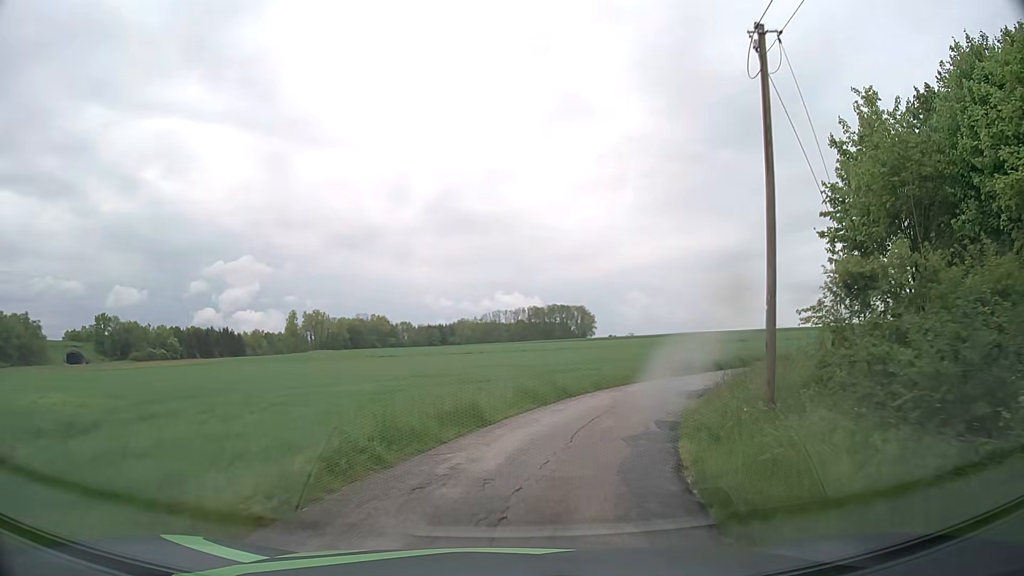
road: unclassified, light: Day
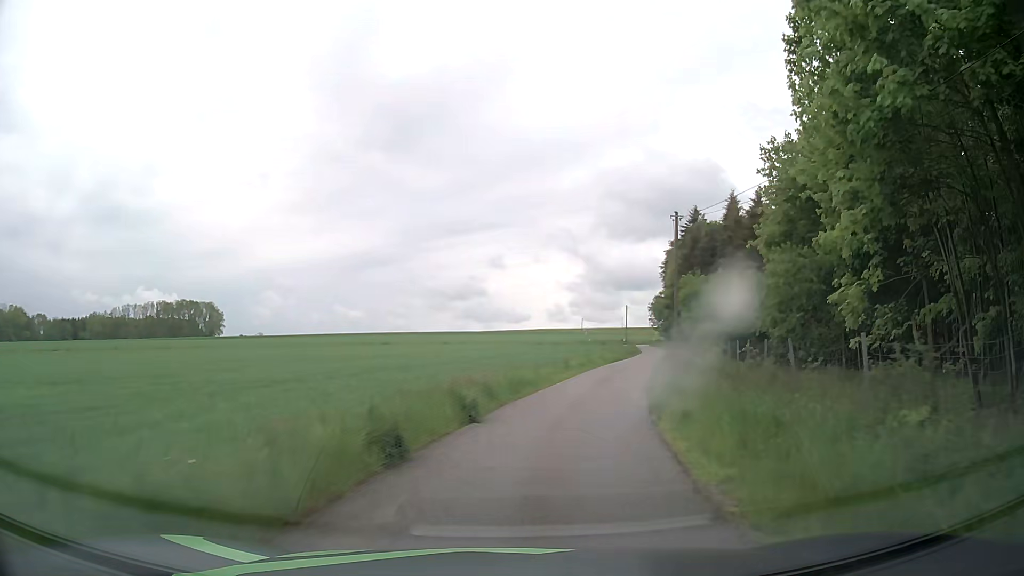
(+7.4, +27.0) m; +31°
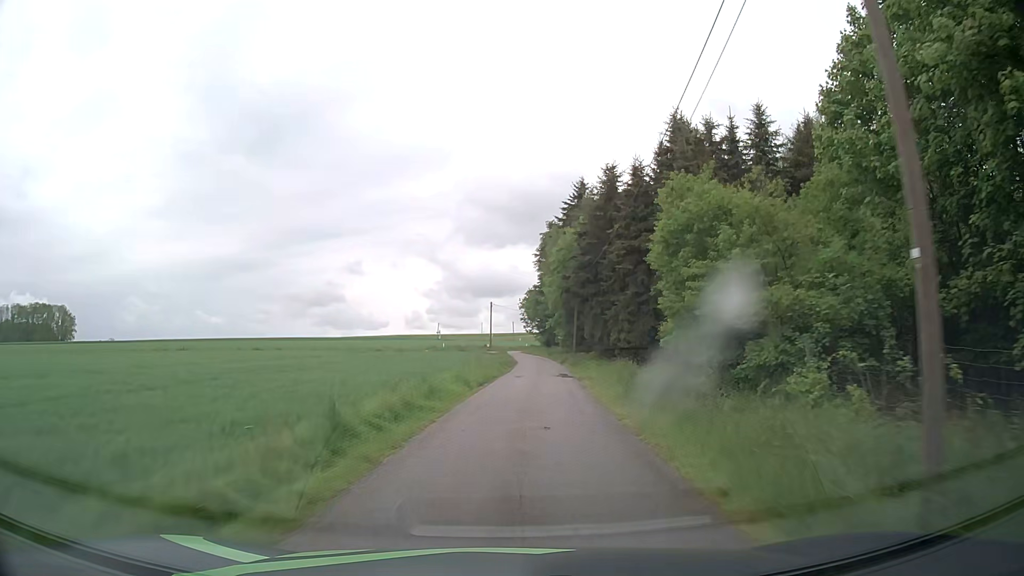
(+3.2, +23.4) m; +12°
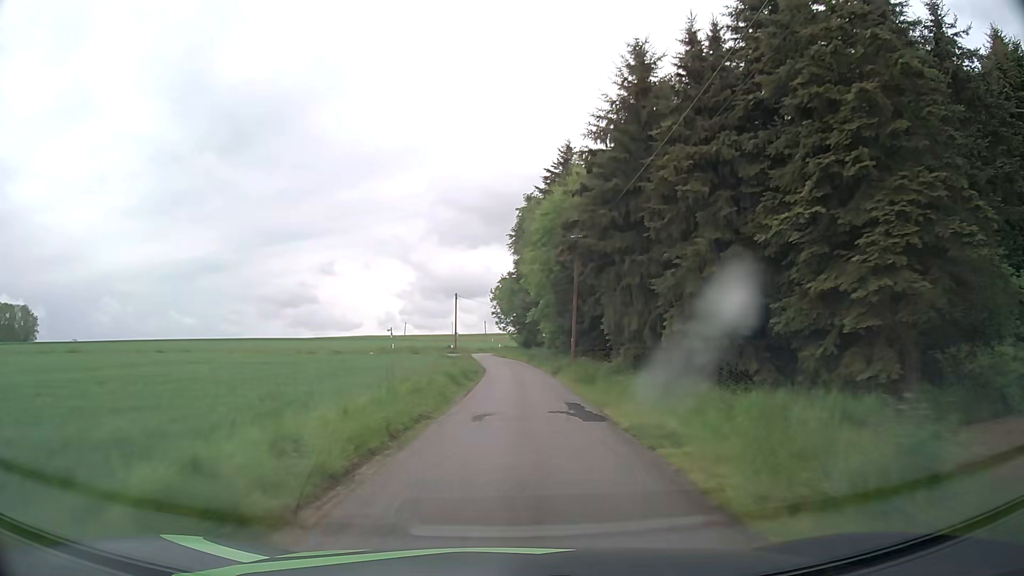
(+0.6, +17.3) m; +3°
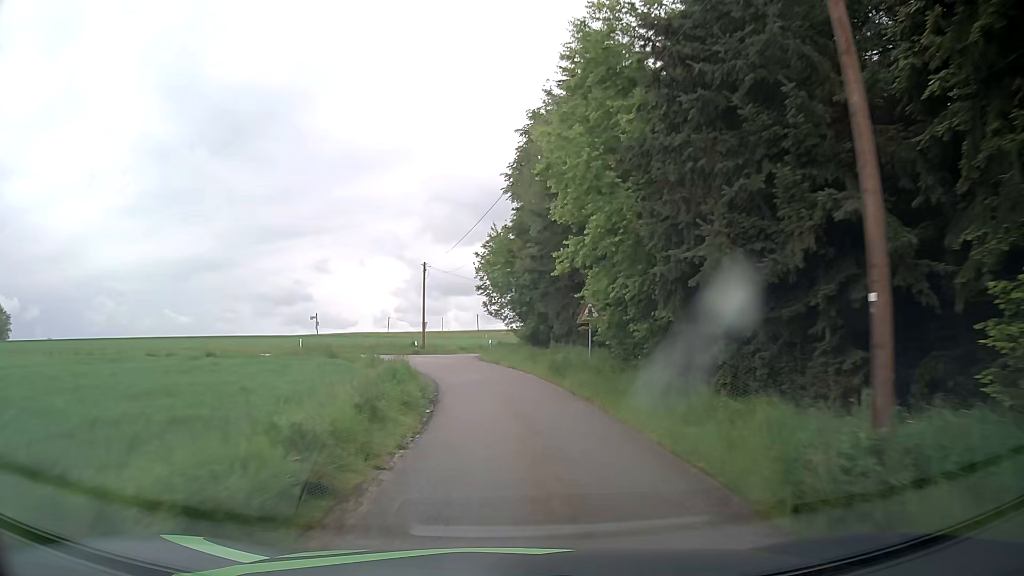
(0.0, +26.3) m; 0°
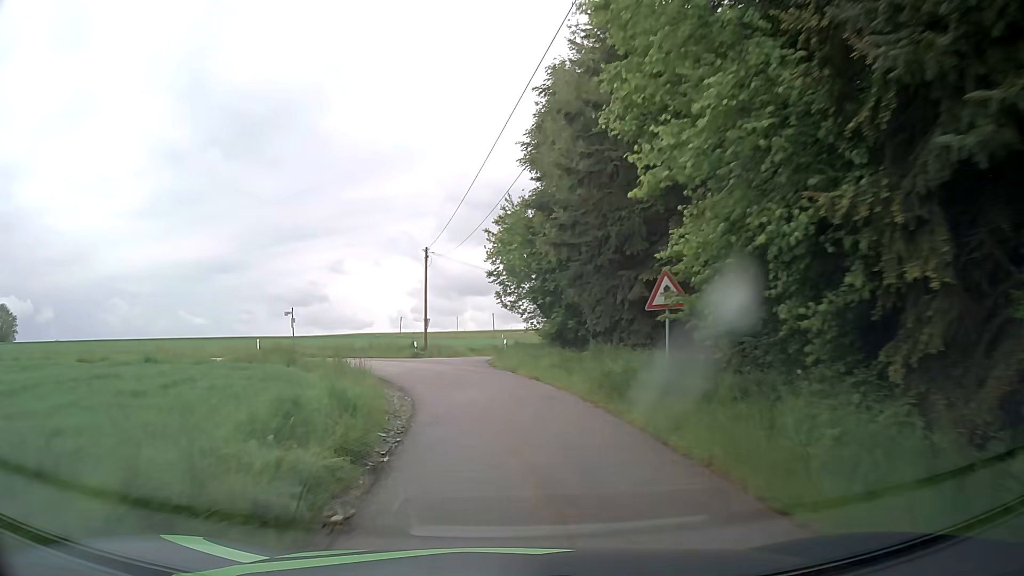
(-0.1, +8.0) m; -1°
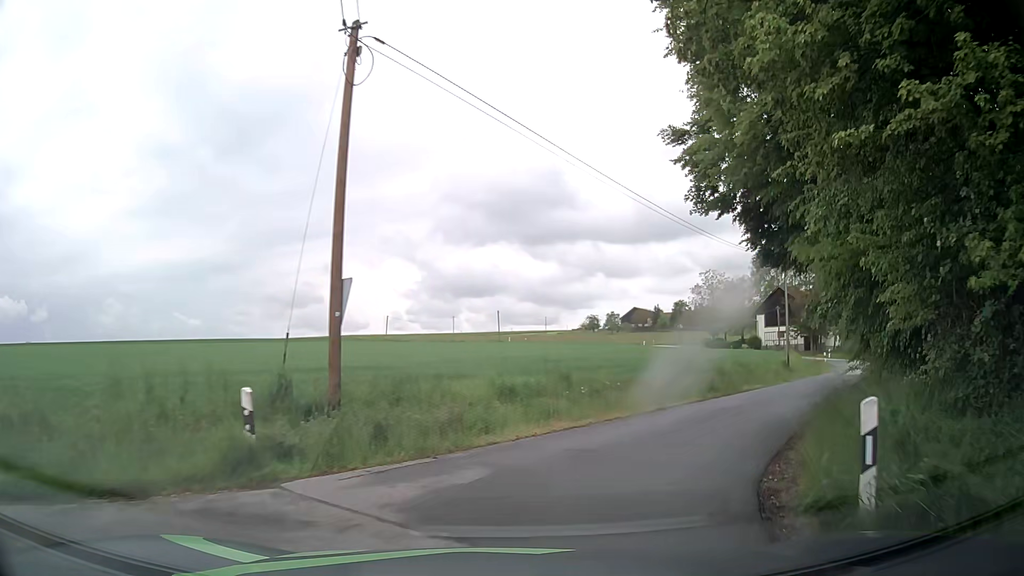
(-2.6, +30.7) m; -1°
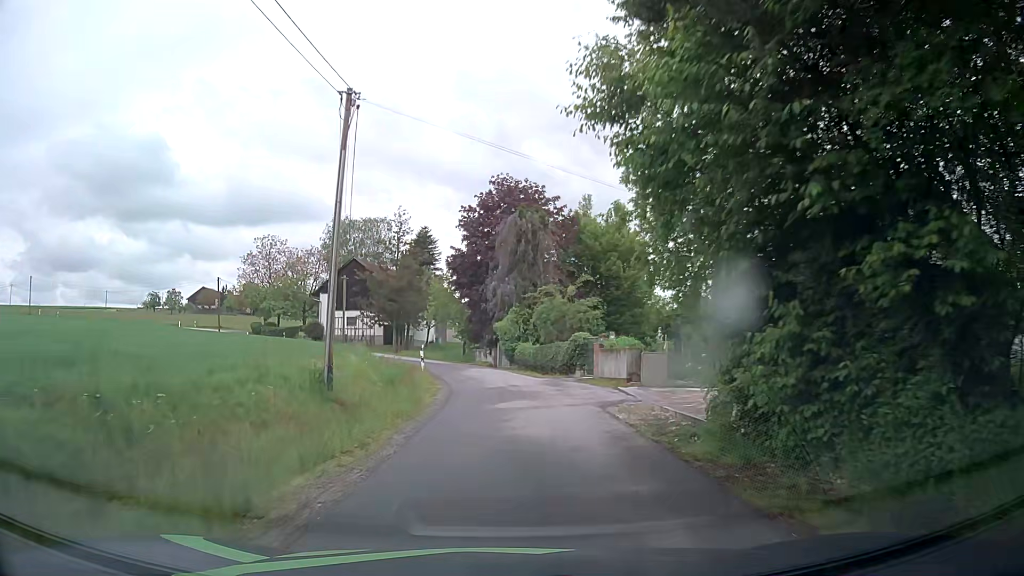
(+10.7, +23.9) m; +37°
(0, +10) (0, +20) (-1, +30) (-3, +40) (-7, +49) (-12, +58) (-18, +65) (-25, +73) (-33, +79) (-41, +85) m
